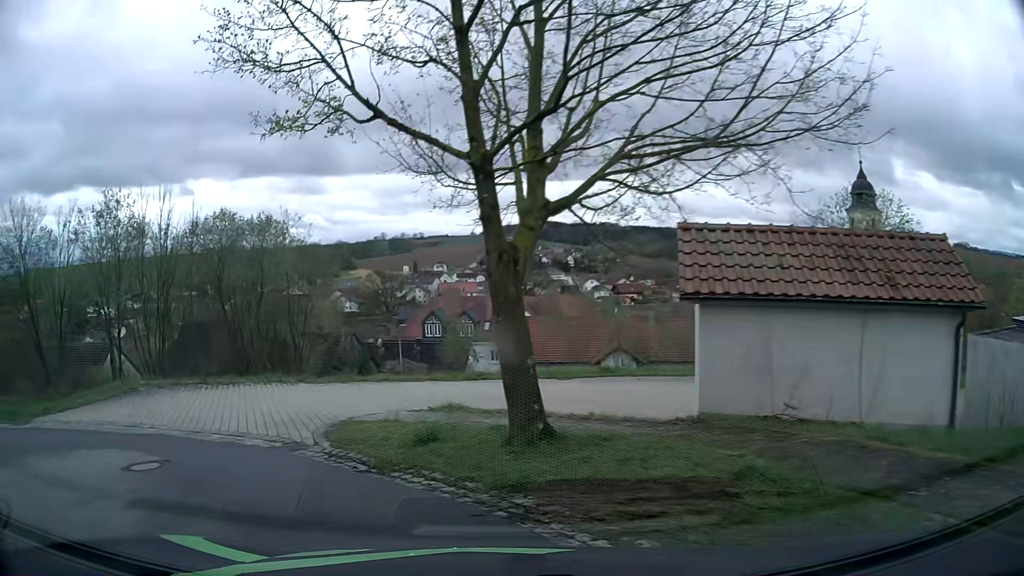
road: residential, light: Day
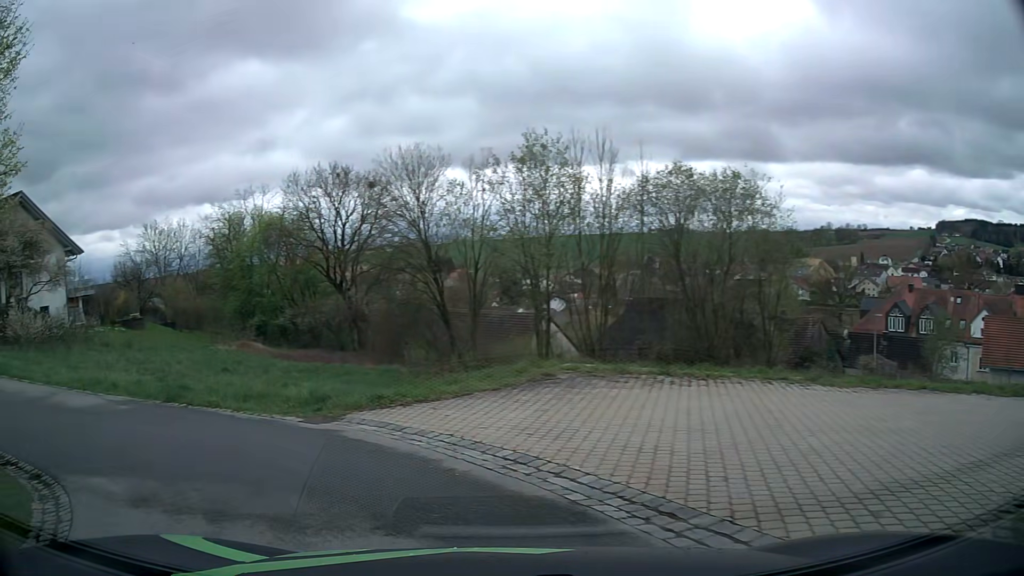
(-2.2, +6.9) m; -39°
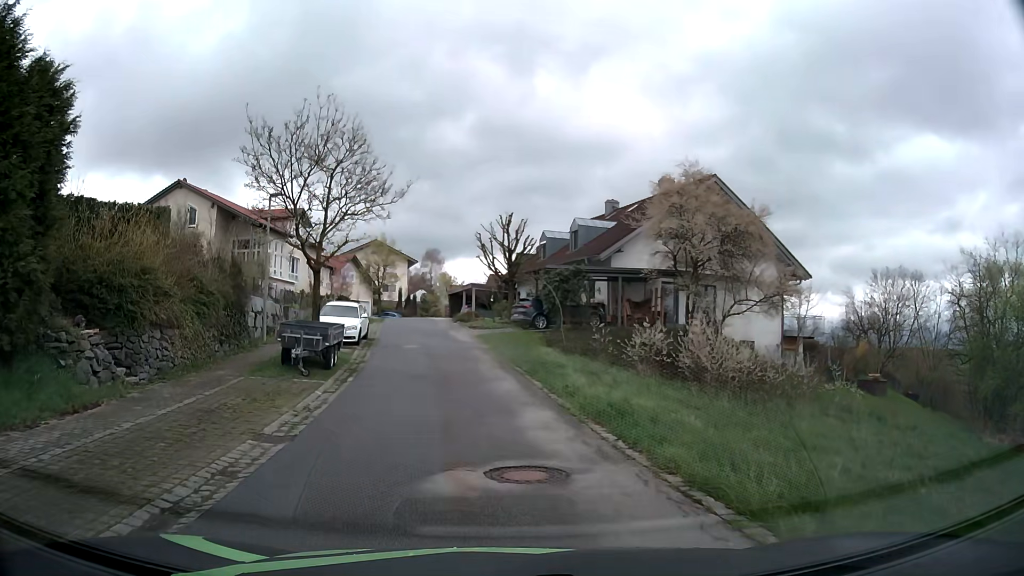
(-8.8, +12.9) m; -58°
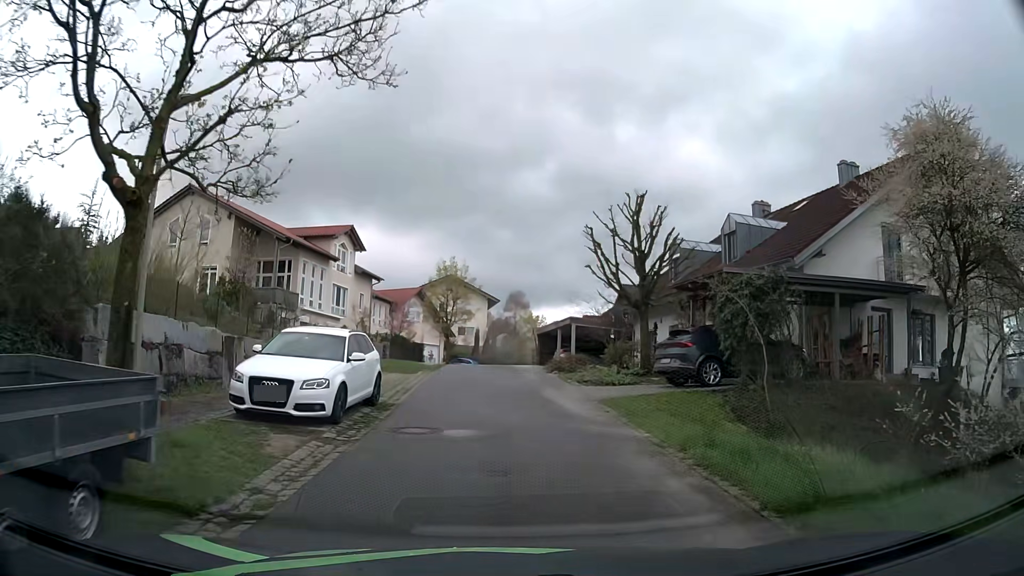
(-1.1, +13.9) m; -7°
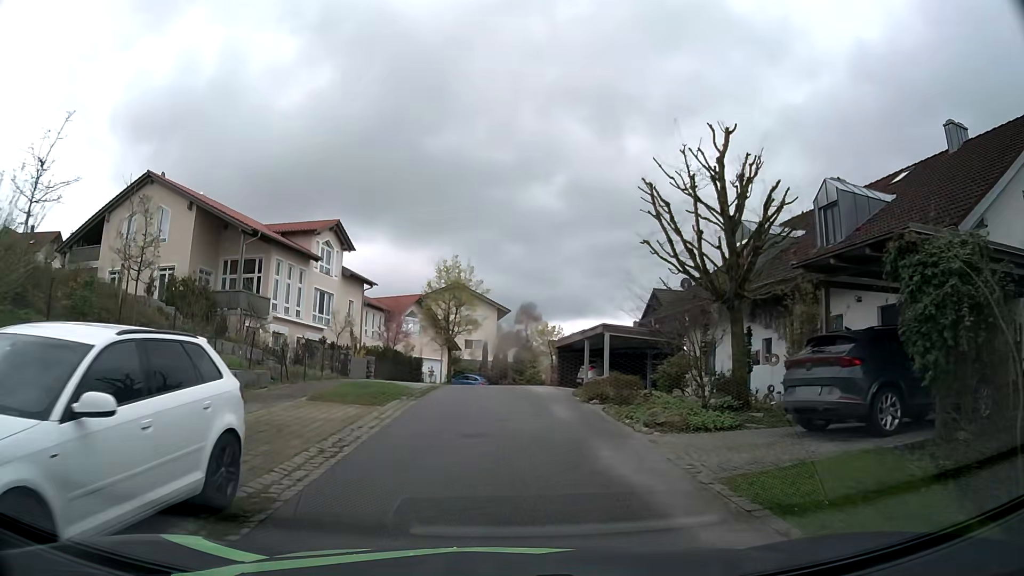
(0.0, +7.7) m; 0°
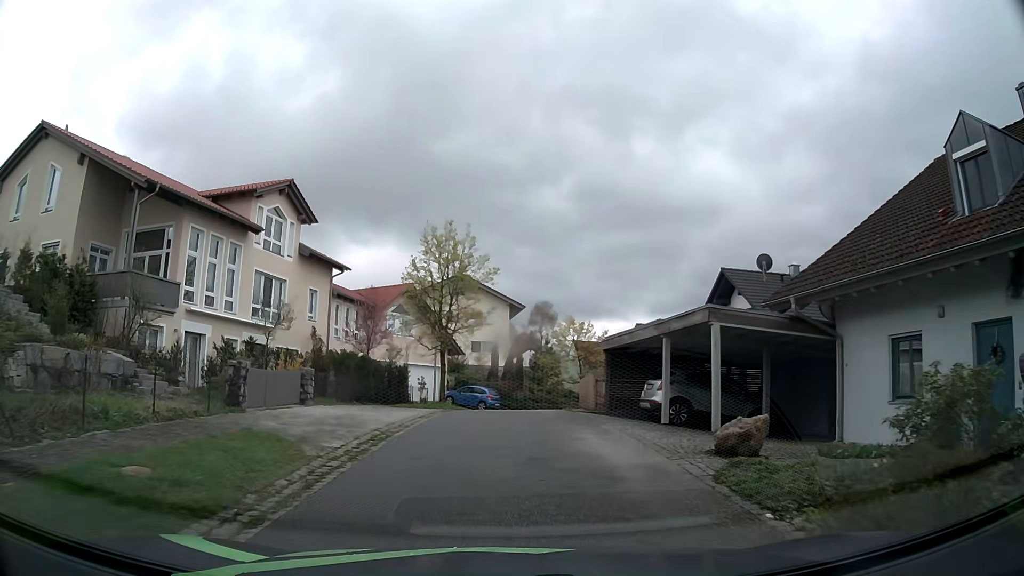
(-0.2, +12.4) m; -2°
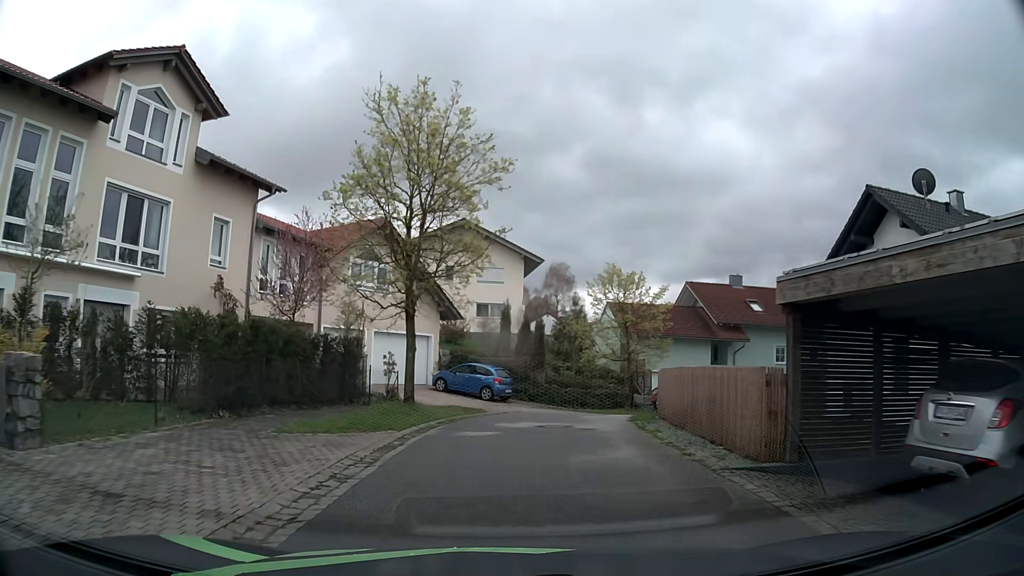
(-0.1, +13.4) m; -1°
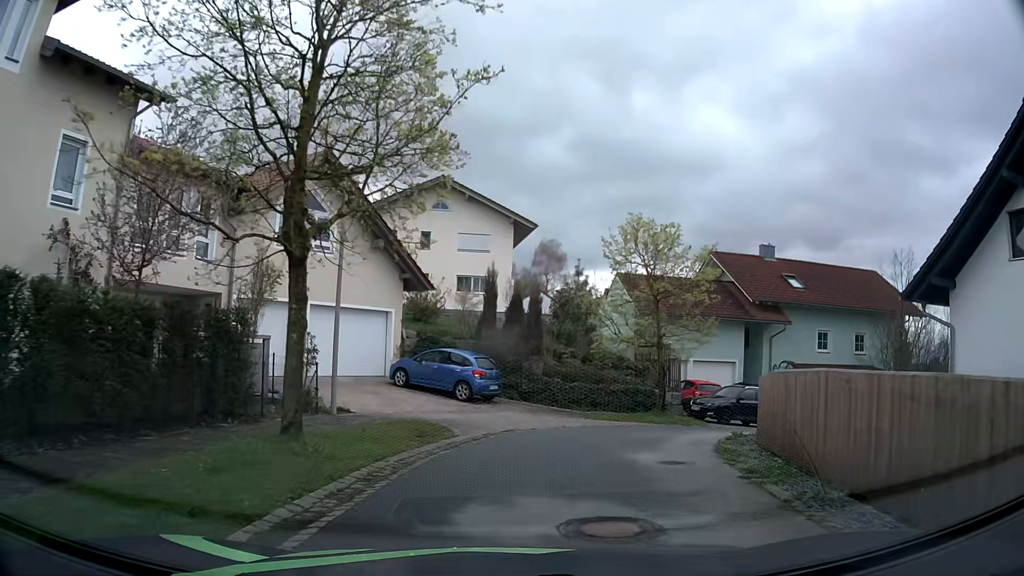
(0.0, +8.4) m; +1°
(+1, +10) (+5, +19) (+14, +24) (+23, +26) (+33, +28) (+43, +32) (+51, +37) (+58, +45) (+64, +52) (+70, +61) m
